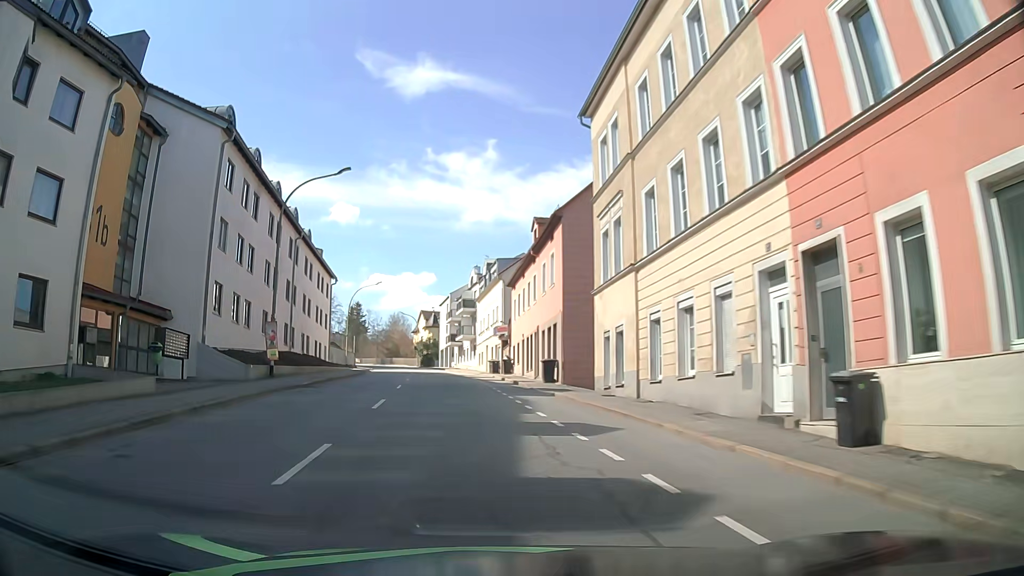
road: tertiary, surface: asphalt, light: Day
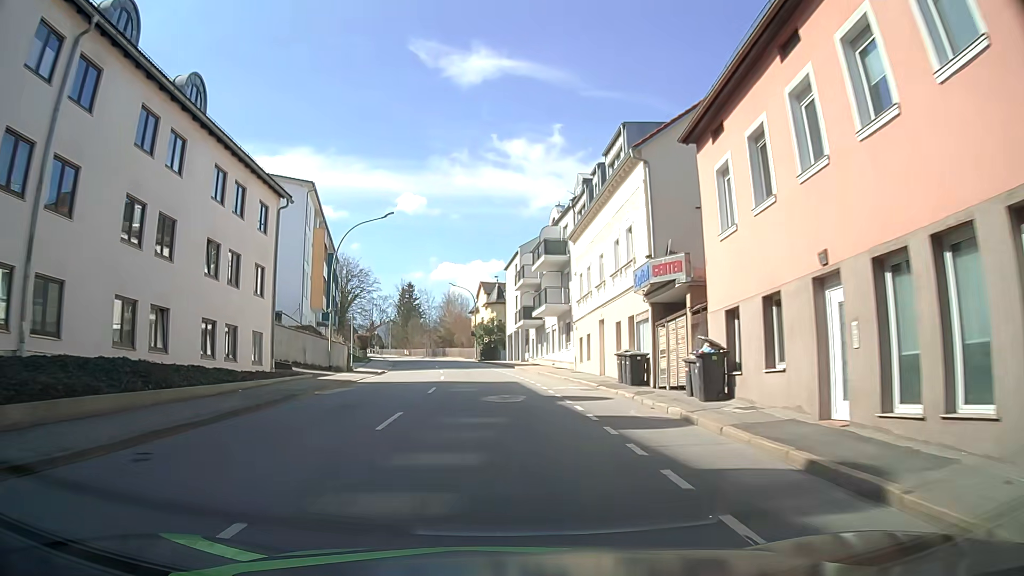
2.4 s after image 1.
(-2.8, +32.0) m; -7°
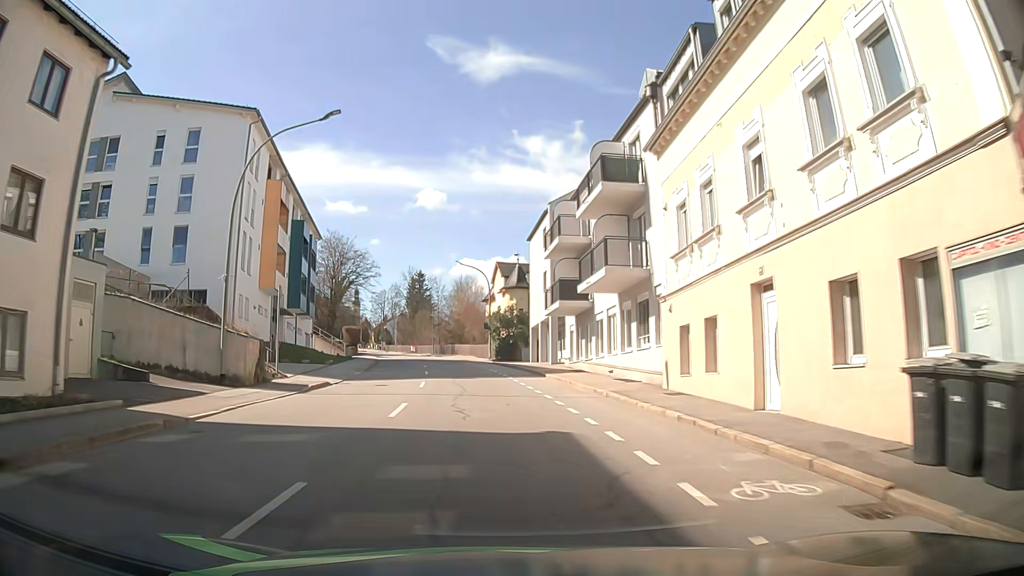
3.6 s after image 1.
(-0.2, +16.8) m; -1°
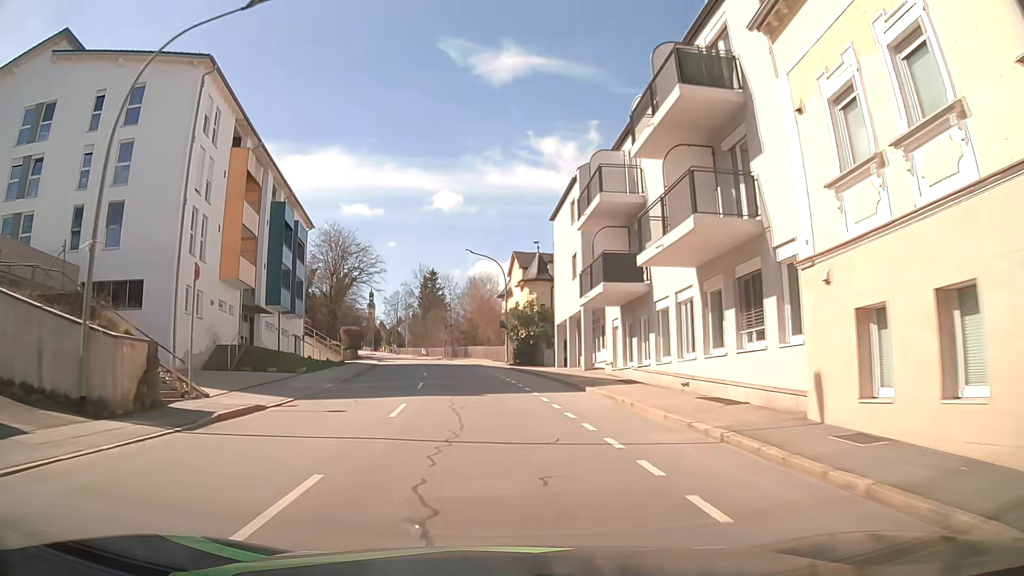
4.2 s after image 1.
(-0.1, +8.6) m; -2°
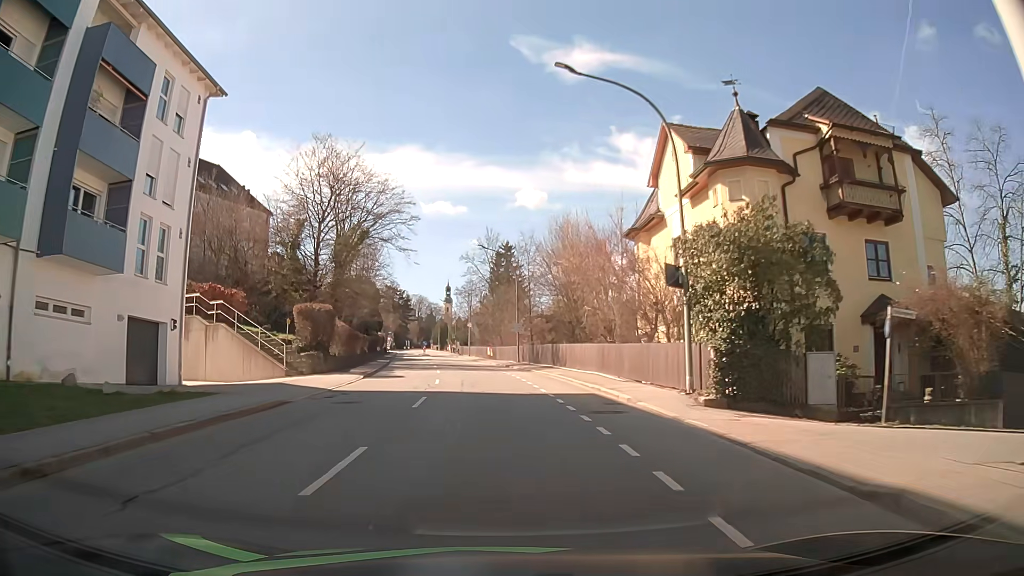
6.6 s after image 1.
(-2.2, +34.7) m; -7°
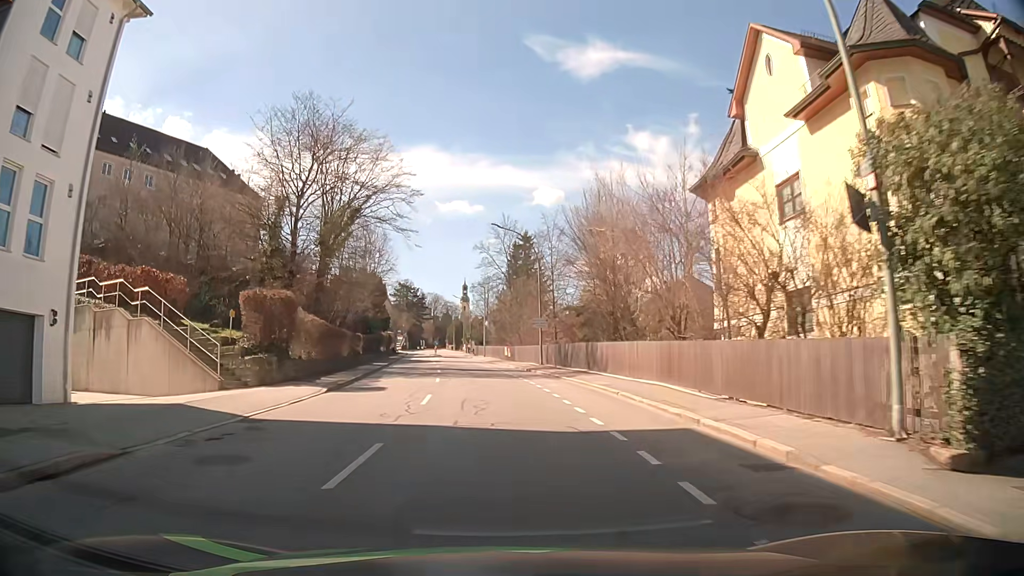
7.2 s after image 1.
(-0.2, +8.7) m; -2°
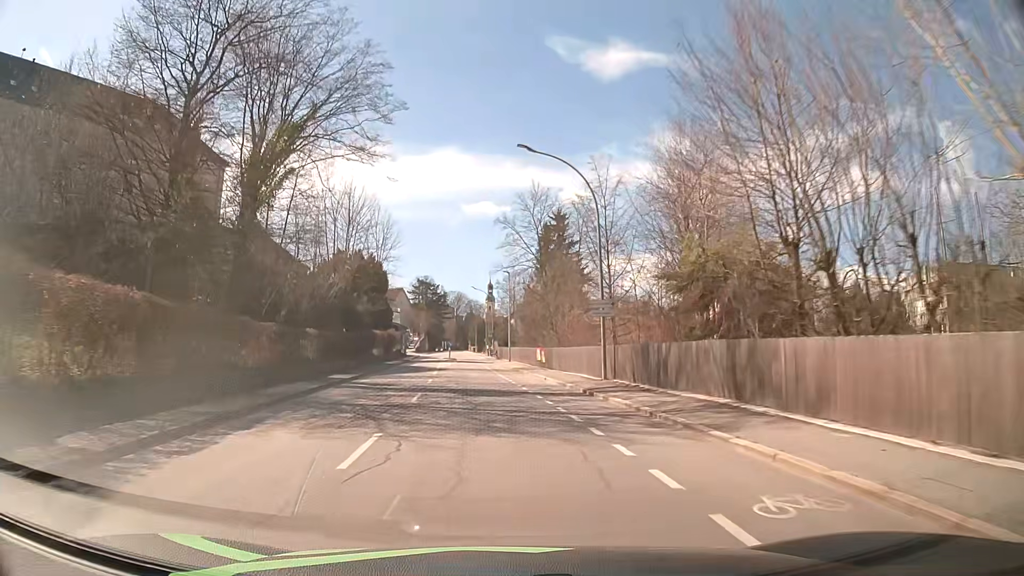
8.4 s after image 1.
(-0.4, +17.3) m; -2°
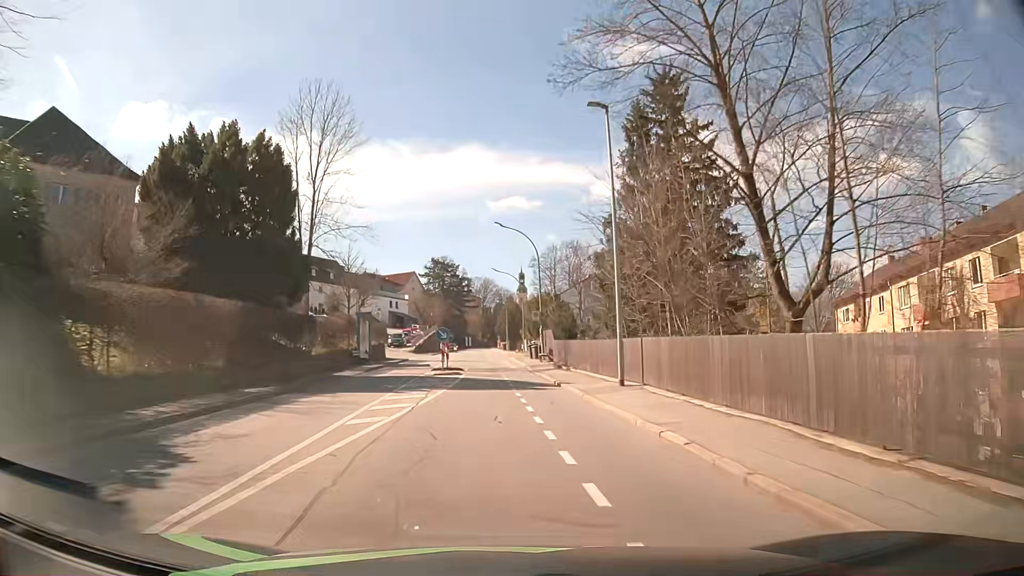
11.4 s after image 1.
(-2.0, +42.7) m; -3°
(0, +10) (0, +20) (0, +30) (-1, +40) (-1, +50) (-2, +60) (-3, +70) (-3, +80) (-4, +90) (-4, +100) m
